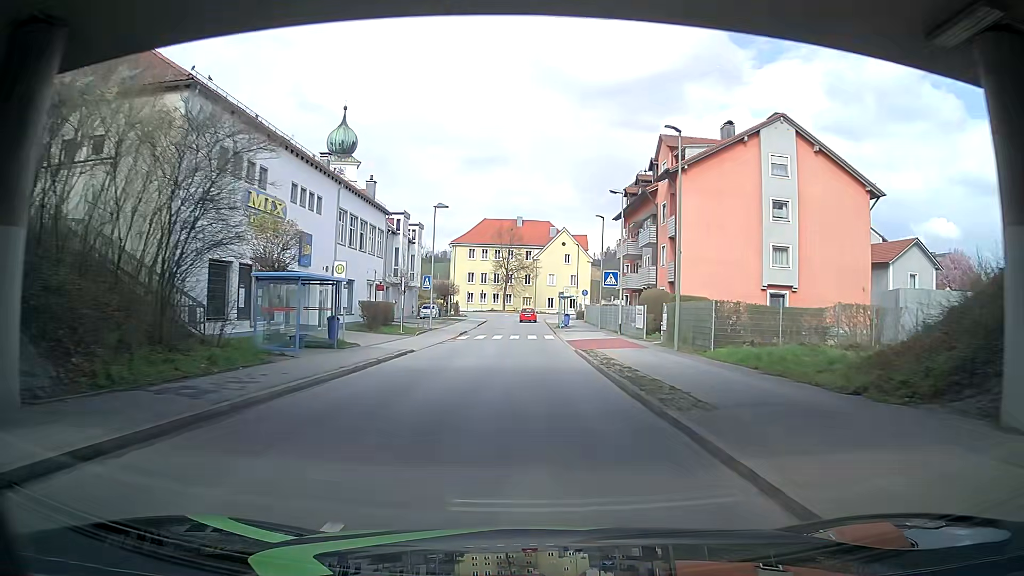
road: unclassified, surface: asphalt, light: Day
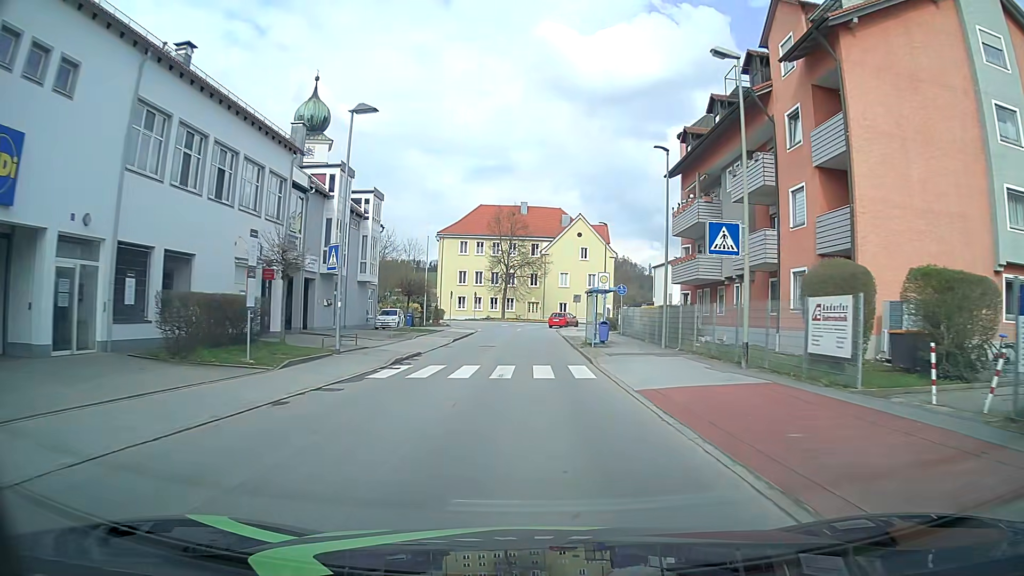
(-0.1, +22.0) m; -1°
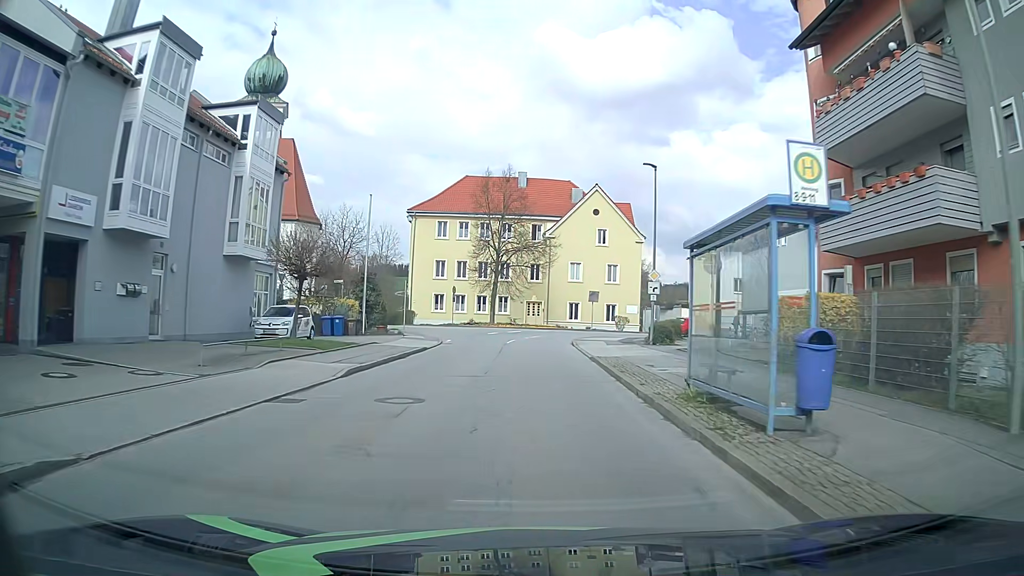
(-0.1, +20.7) m; 0°
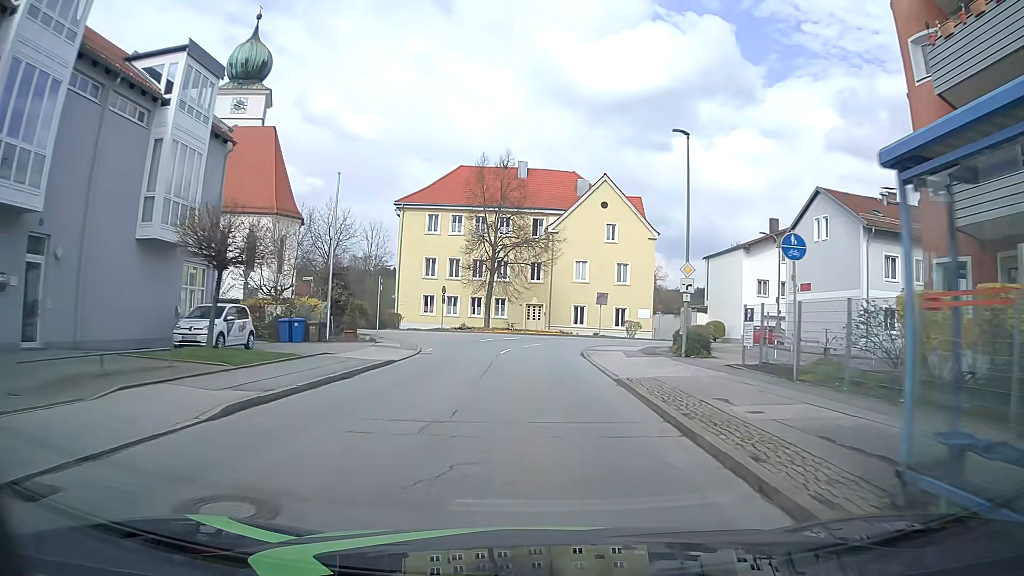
(0.0, +6.5) m; 0°
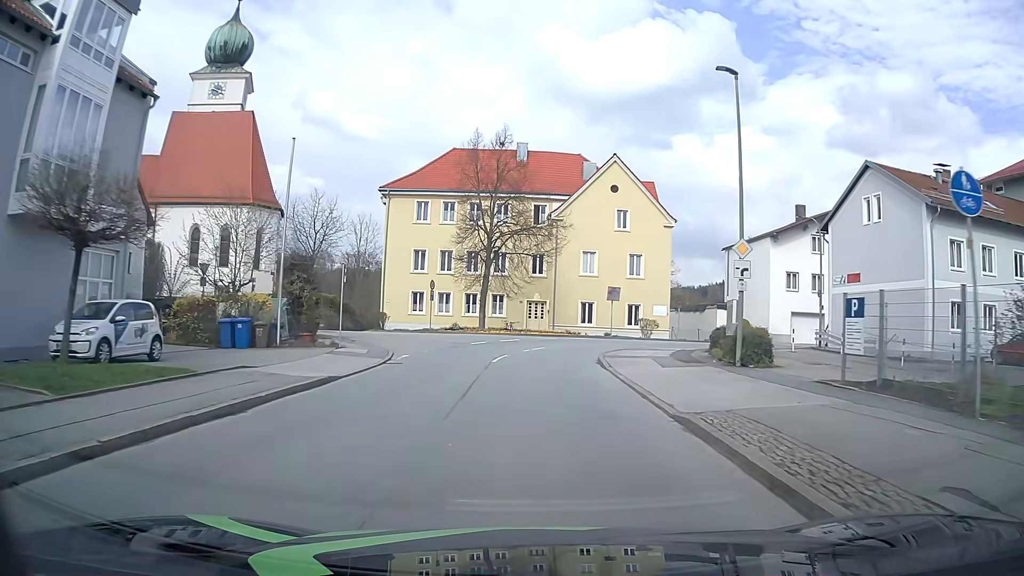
(0.0, +6.2) m; 0°
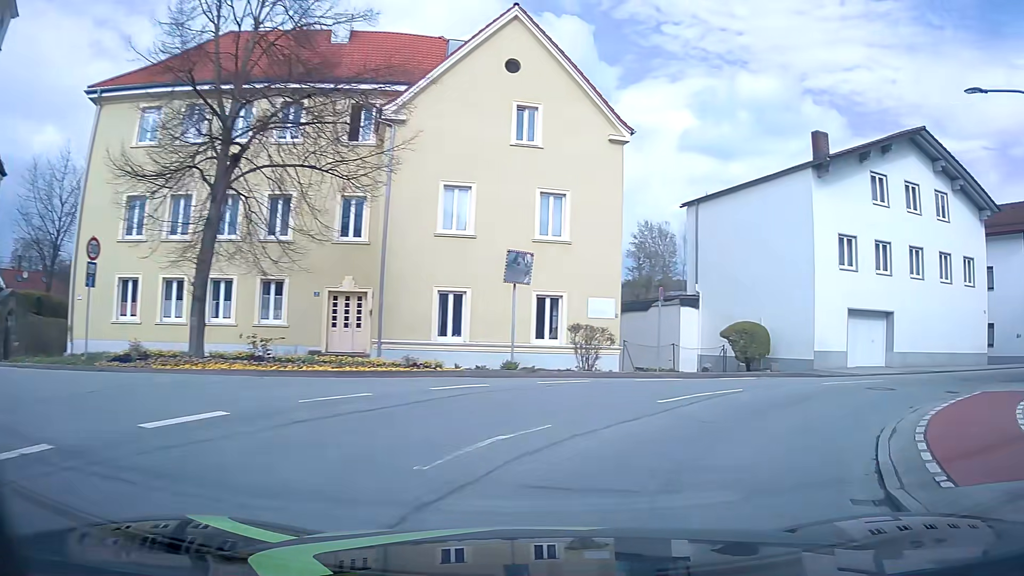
(+0.7, +25.2) m; +13°
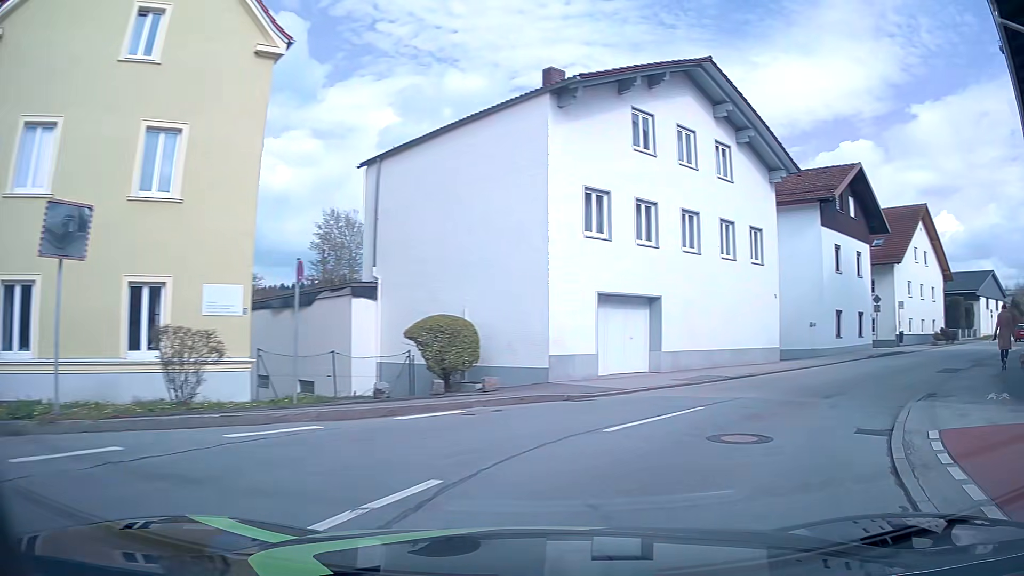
(+1.9, +8.3) m; +26°
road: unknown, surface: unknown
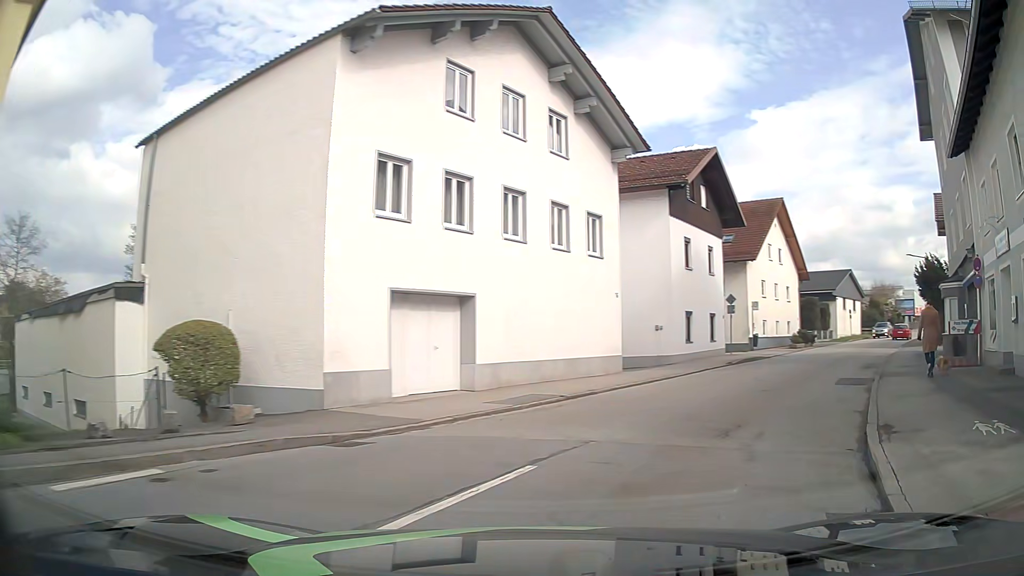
(+0.6, +4.4) m; +14°
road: unclassified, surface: asphalt
